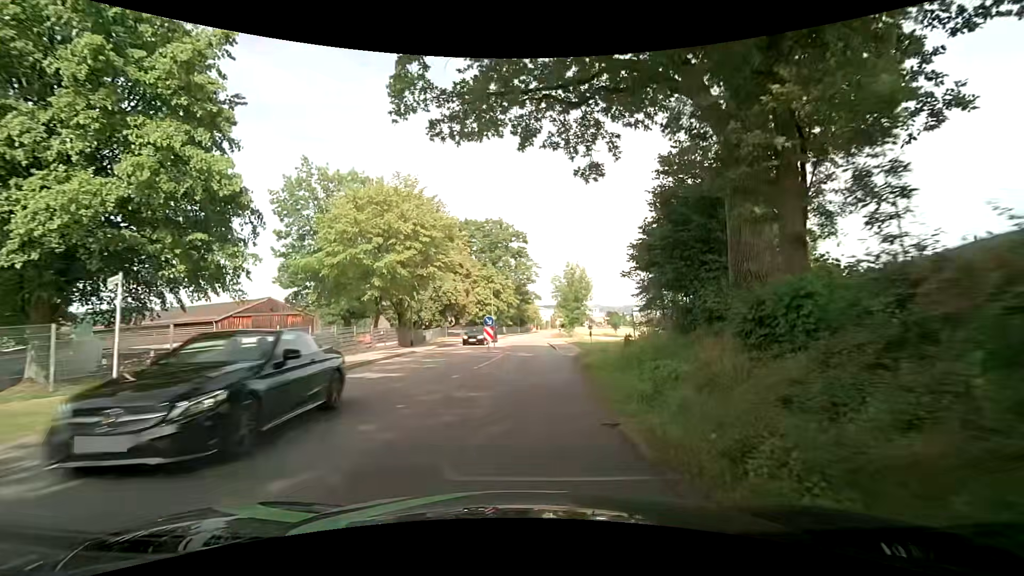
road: tertiary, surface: asphalt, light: Day
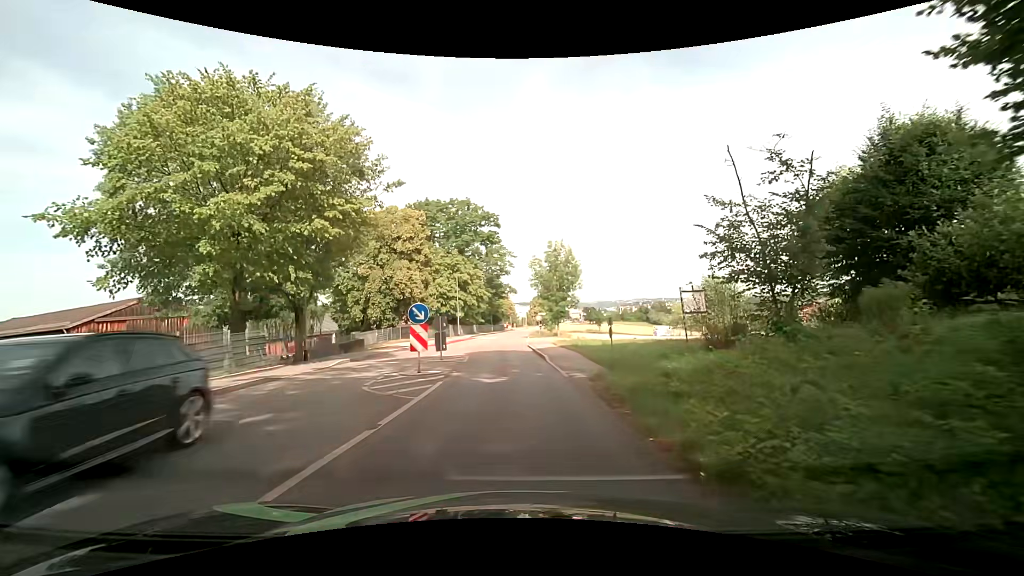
(+0.5, +13.5) m; +3°
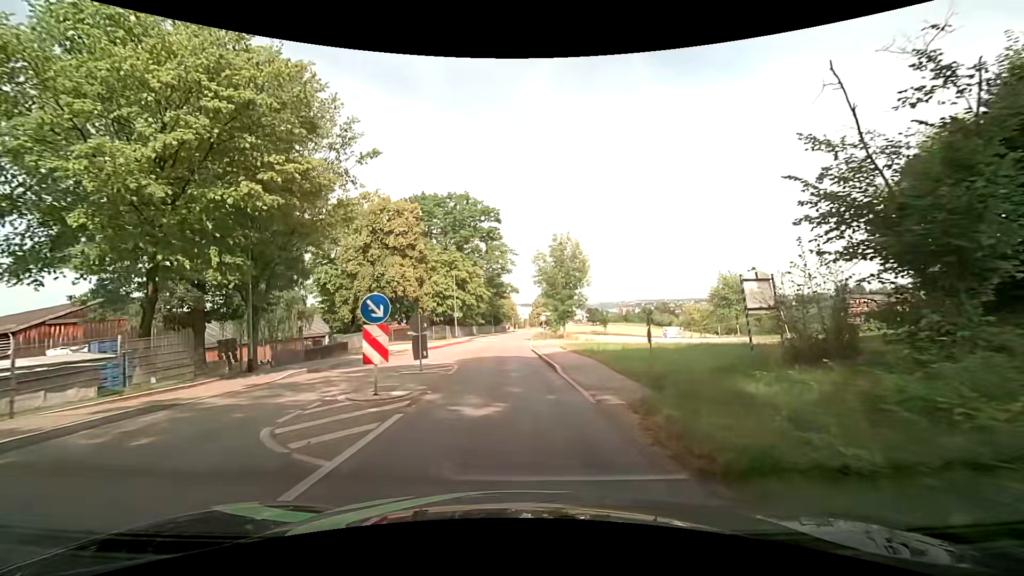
(0.0, +4.5) m; 0°
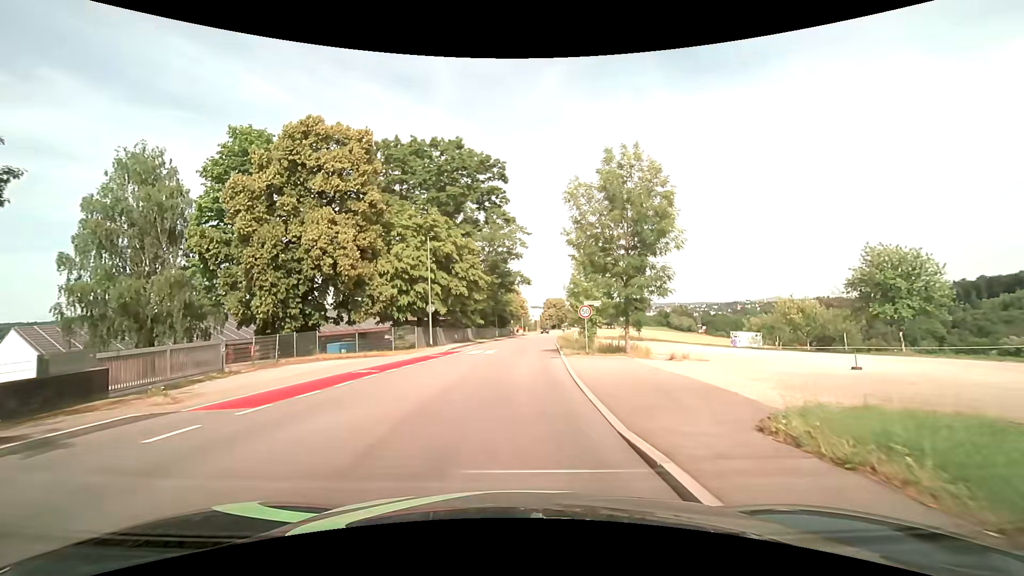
(-0.1, +22.6) m; 0°
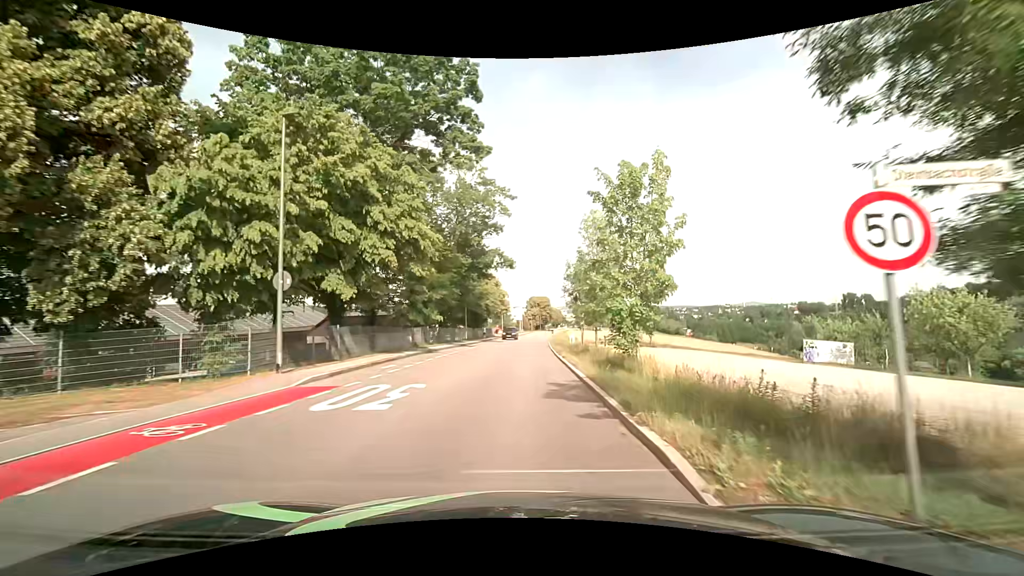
(+0.4, +20.2) m; +2°
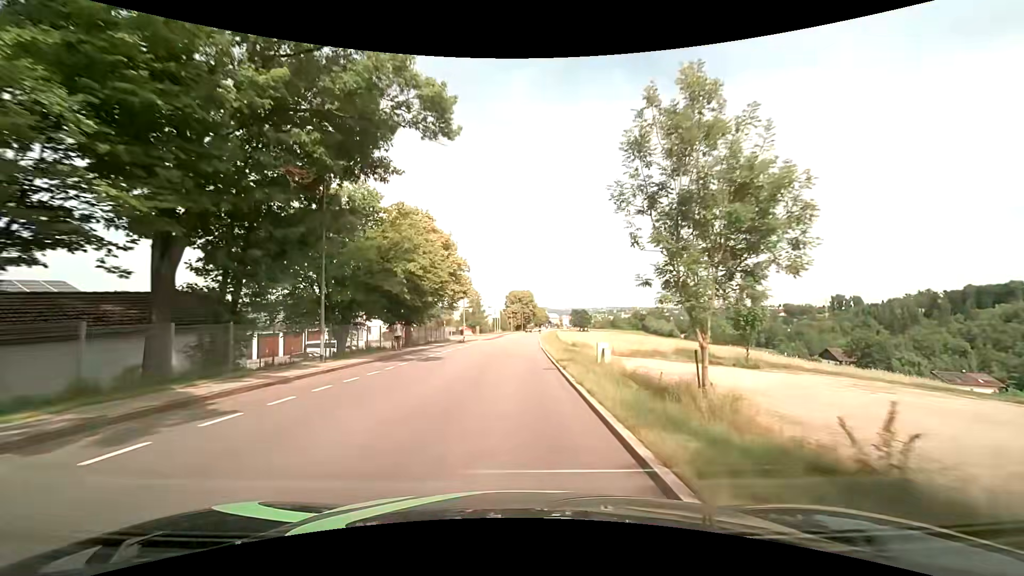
(+1.3, +35.6) m; +3°
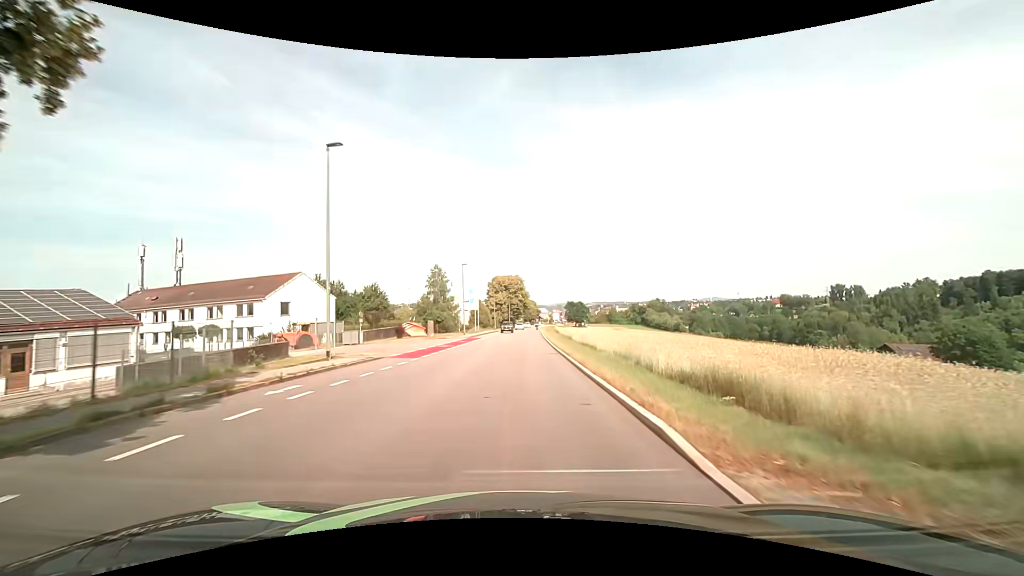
(0.0, +40.1) m; +1°
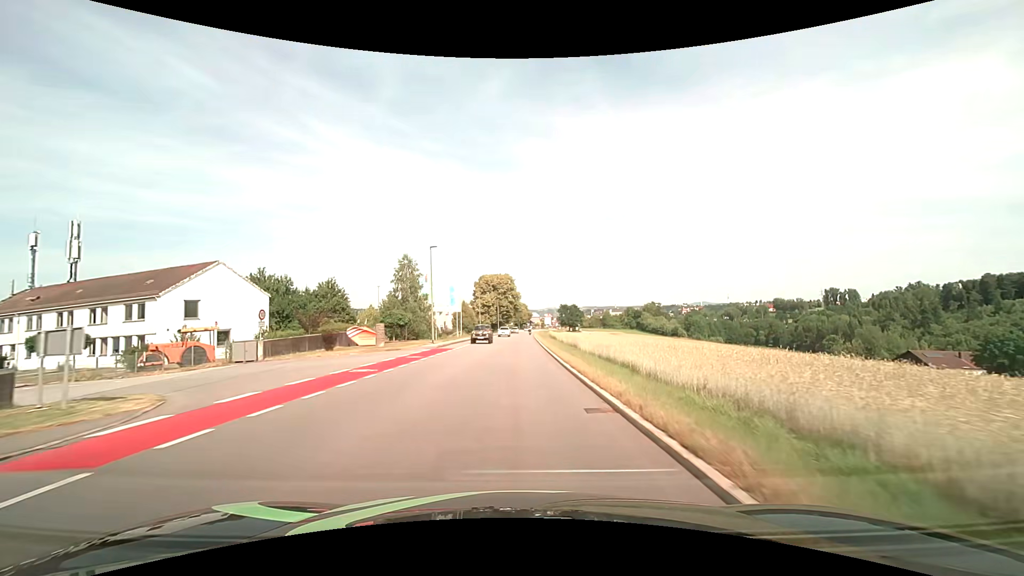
(+0.1, +15.2) m; +1°
(0, +10) (0, +20) (0, +30) (0, +40) (+1, +50) (+1, +60) (+1, +70) (+1, +80) (+1, +90) (+2, +100) m
